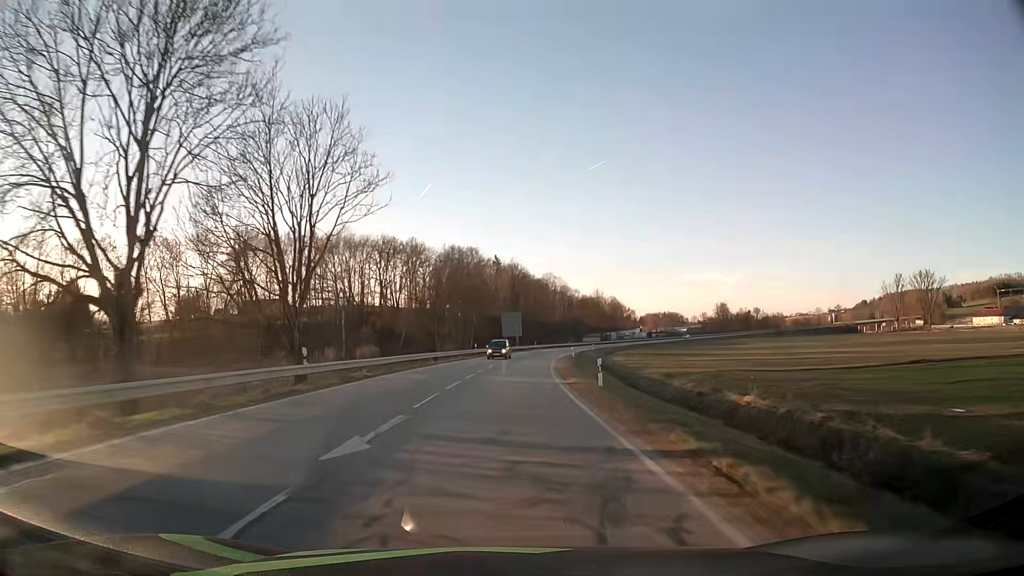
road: secondary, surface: asphalt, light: Day
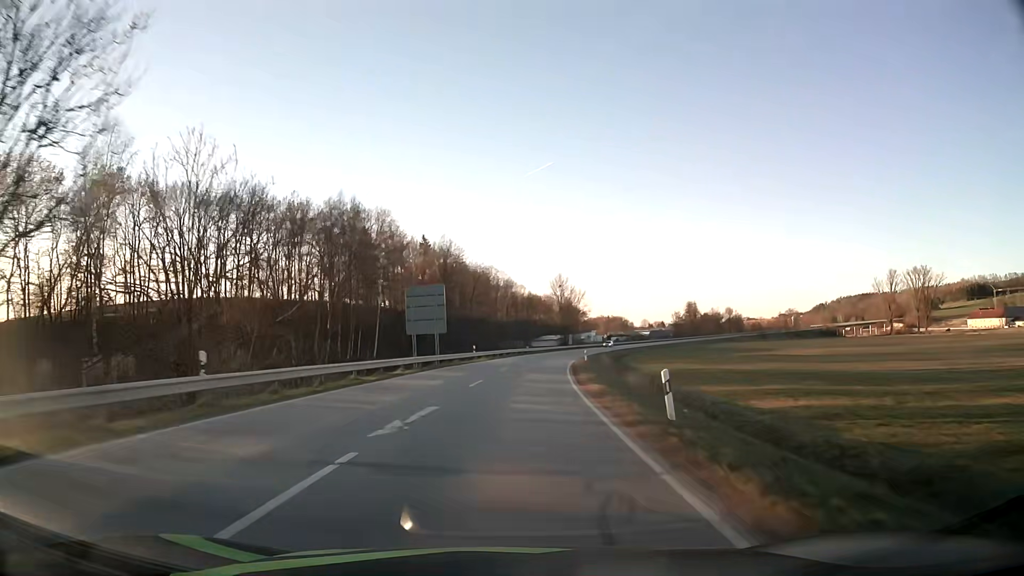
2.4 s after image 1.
(+2.1, +52.4) m; +5°
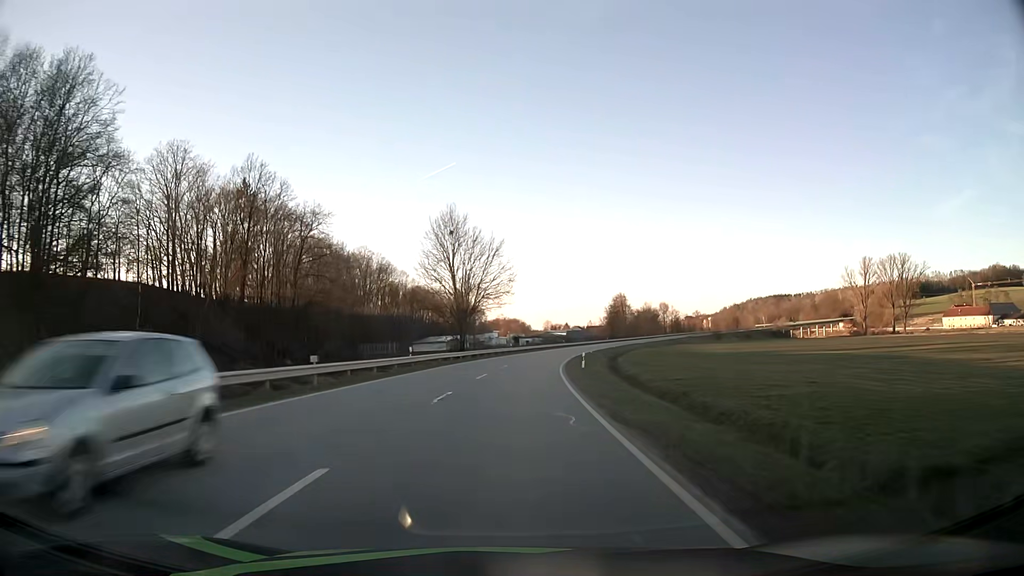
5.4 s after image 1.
(+5.5, +67.5) m; +9°
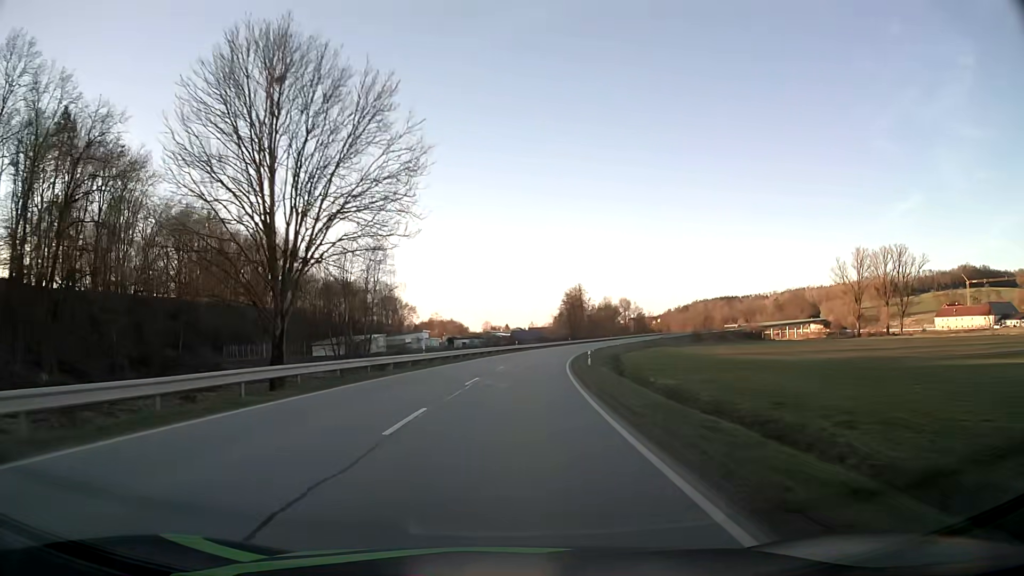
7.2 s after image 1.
(+1.8, +41.7) m; +5°
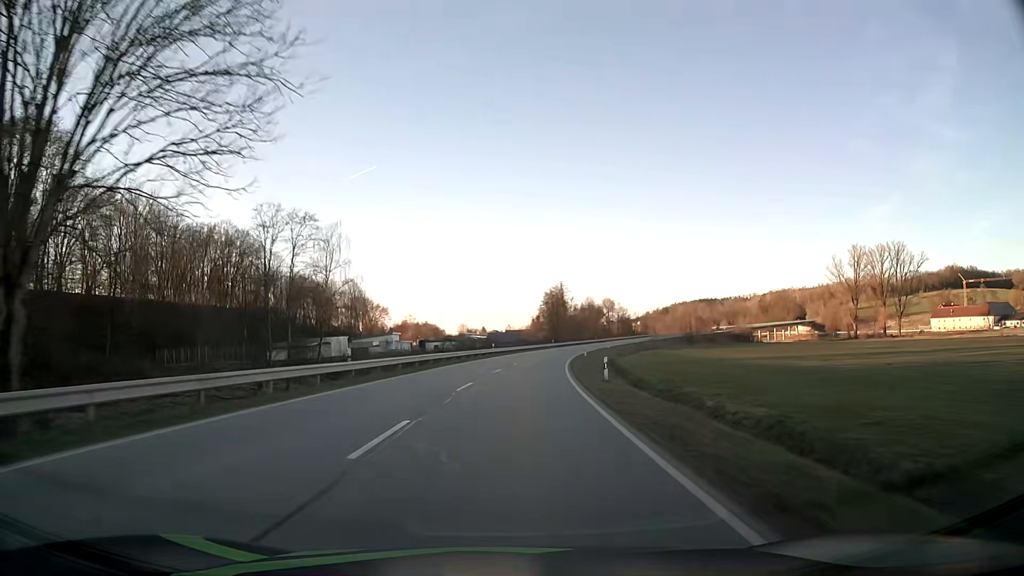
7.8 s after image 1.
(+0.2, +14.1) m; +2°
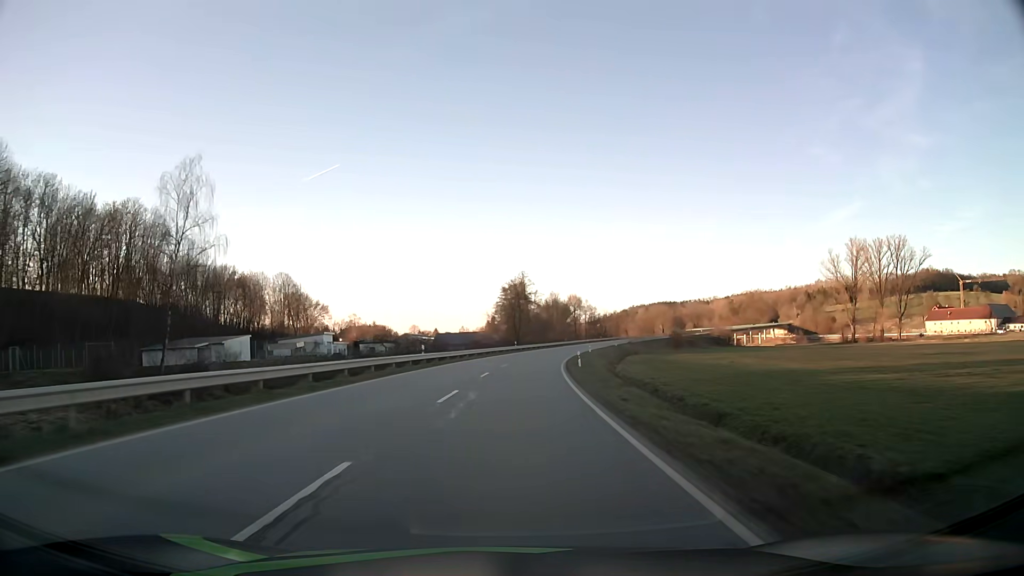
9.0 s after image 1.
(+1.0, +28.4) m; +4°
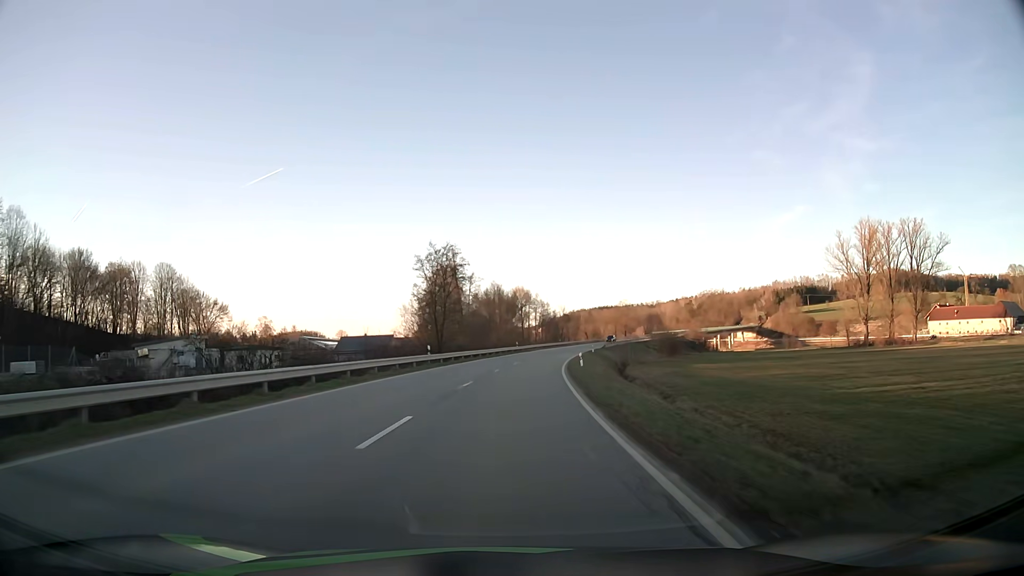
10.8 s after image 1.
(+2.1, +43.0) m; +5°
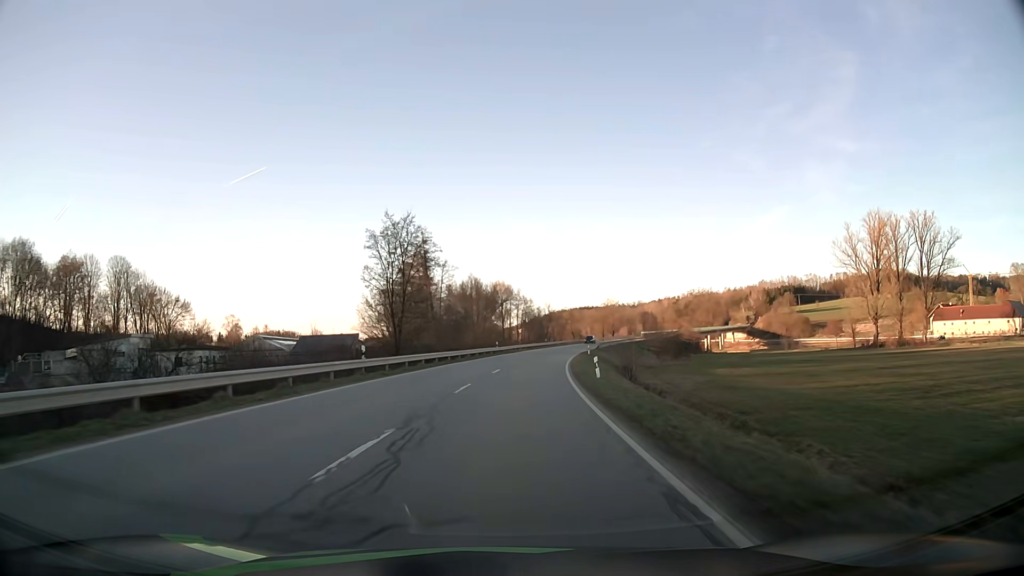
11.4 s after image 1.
(+0.2, +14.5) m; +2°
(0, +10) (0, +20) (+1, +30) (+2, +40) (+3, +50) (+4, +60) (+6, +70) (+7, +80) (+9, +89) (+11, +99) m
